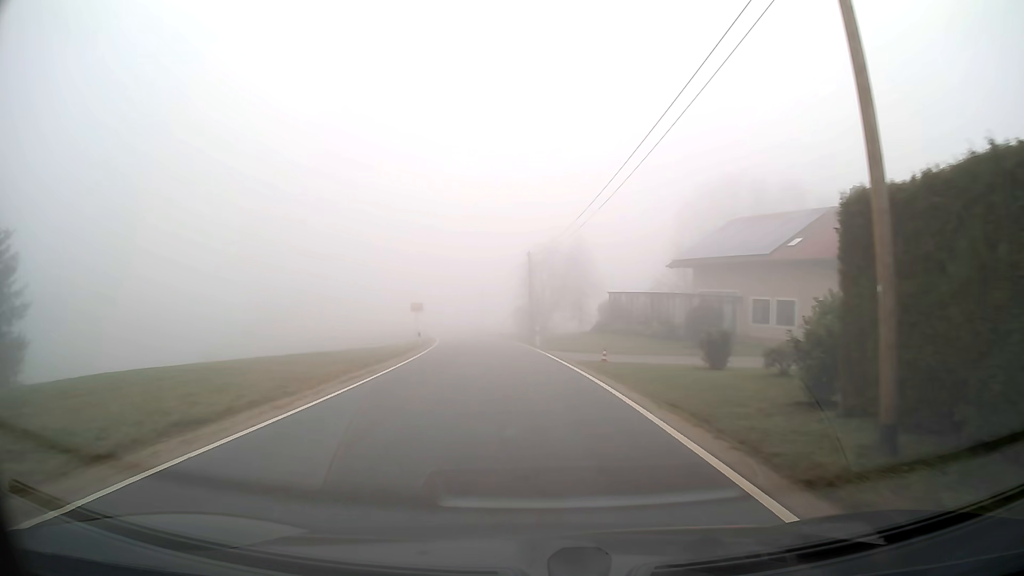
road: tertiary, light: Day
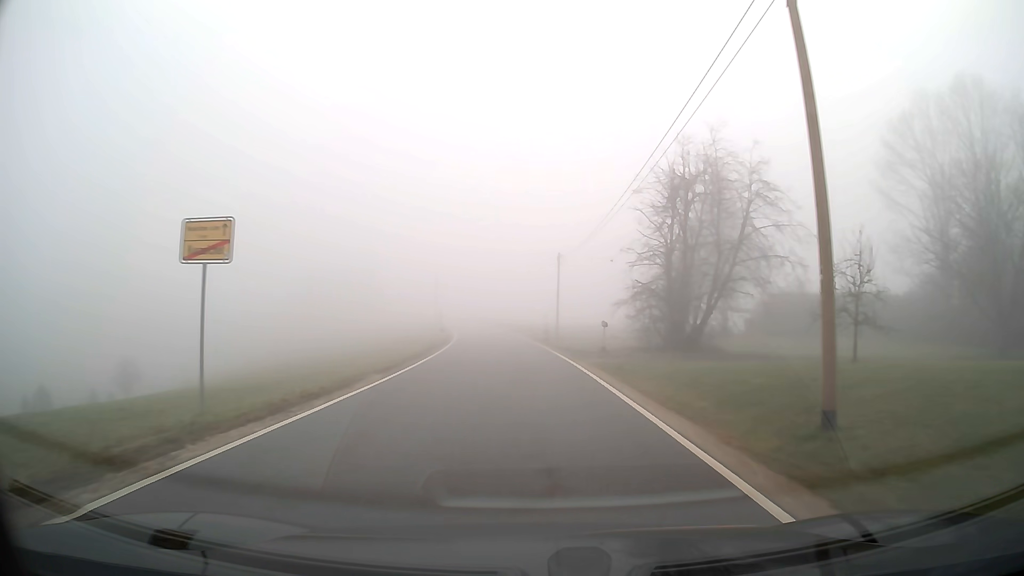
(-2.6, +42.1) m; -7°
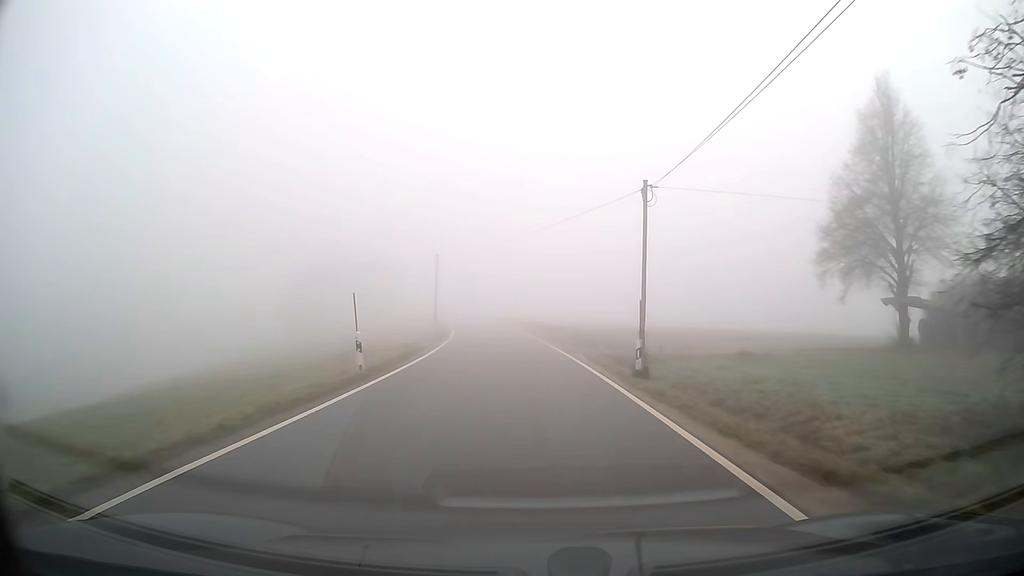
(-0.7, +26.5) m; -3°
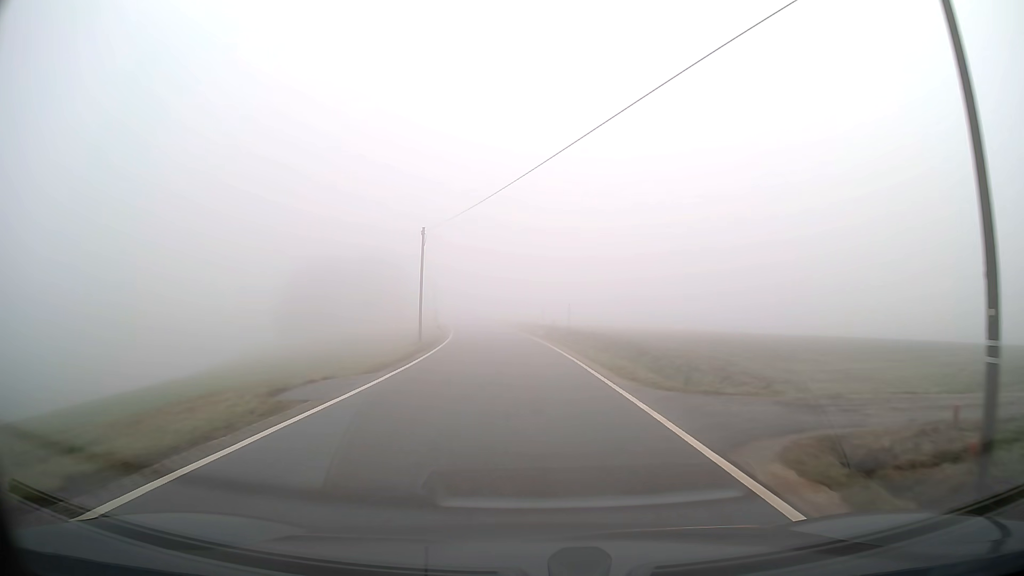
(-0.4, +18.4) m; -2°
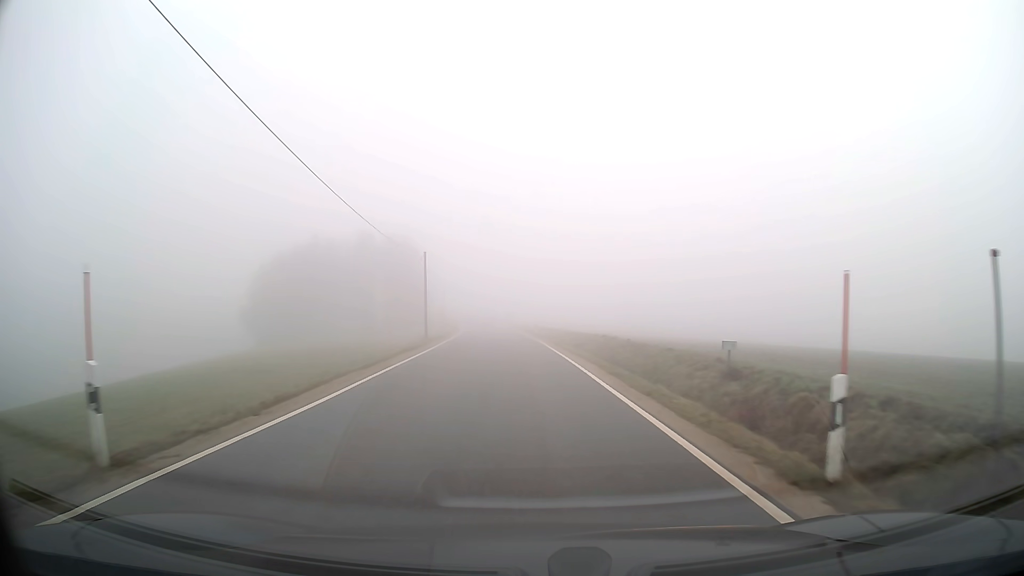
(-1.5, +37.9) m; -4°
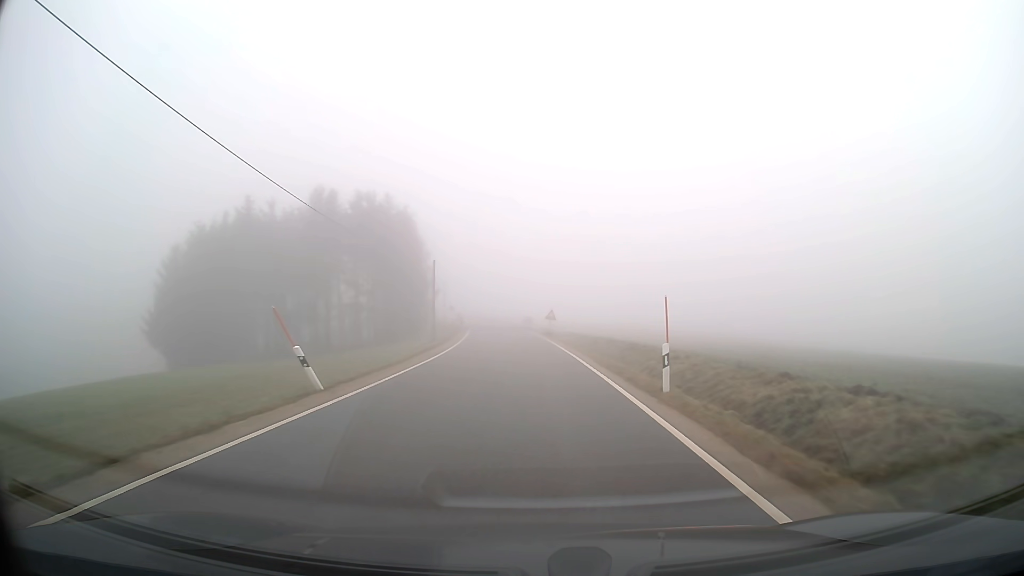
(-1.3, +38.5) m; -4°
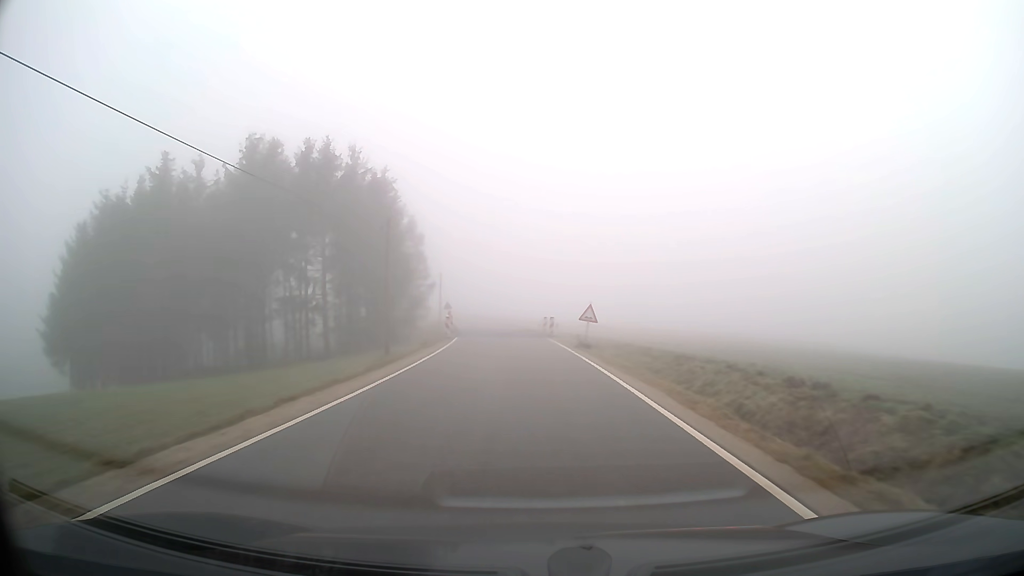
(-0.3, +19.5) m; -2°
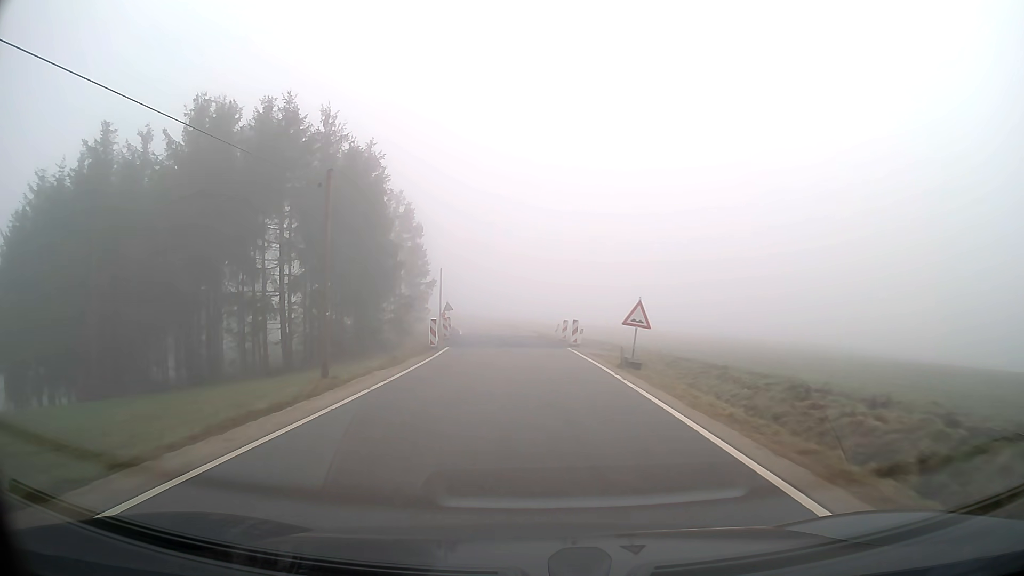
(-0.1, +9.7) m; -1°
